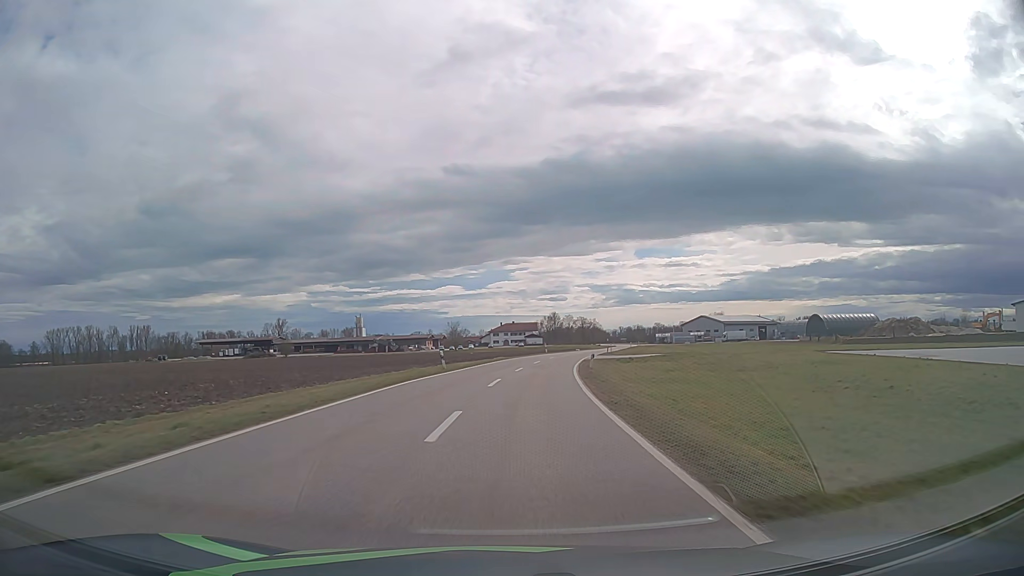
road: tertiary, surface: asphalt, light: Day
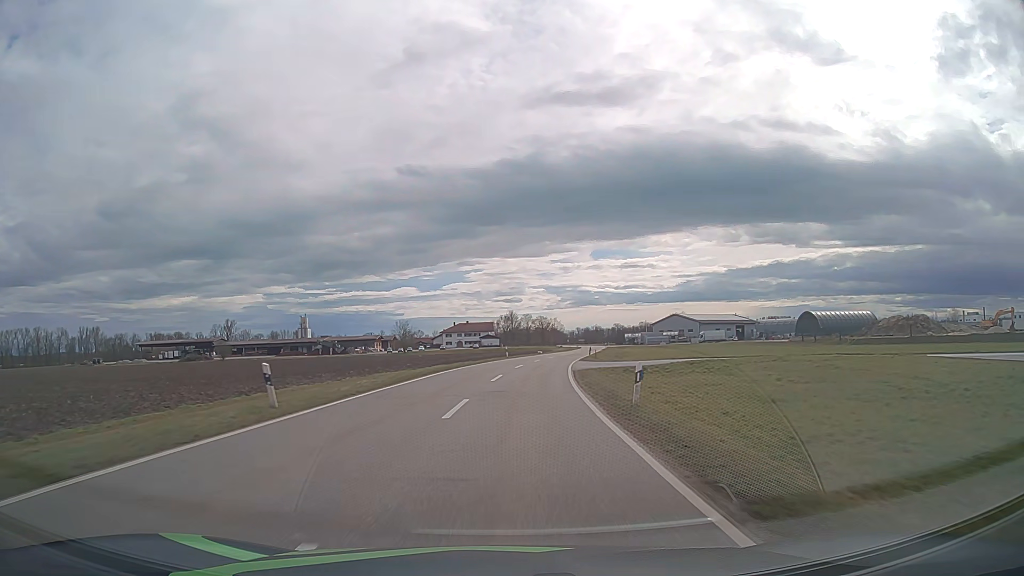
(+0.7, +21.0) m; +4°
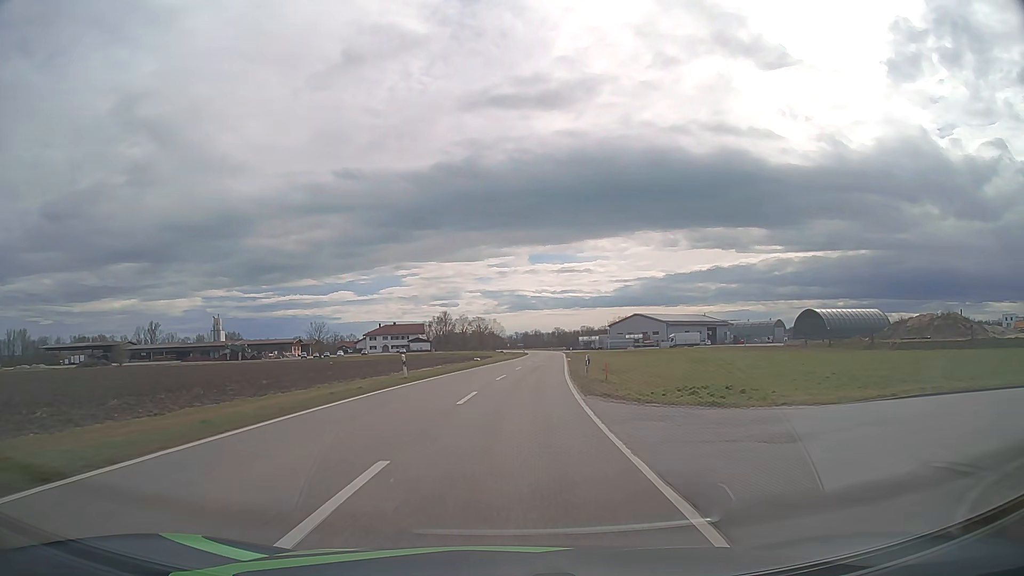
(+1.5, +33.0) m; +5°
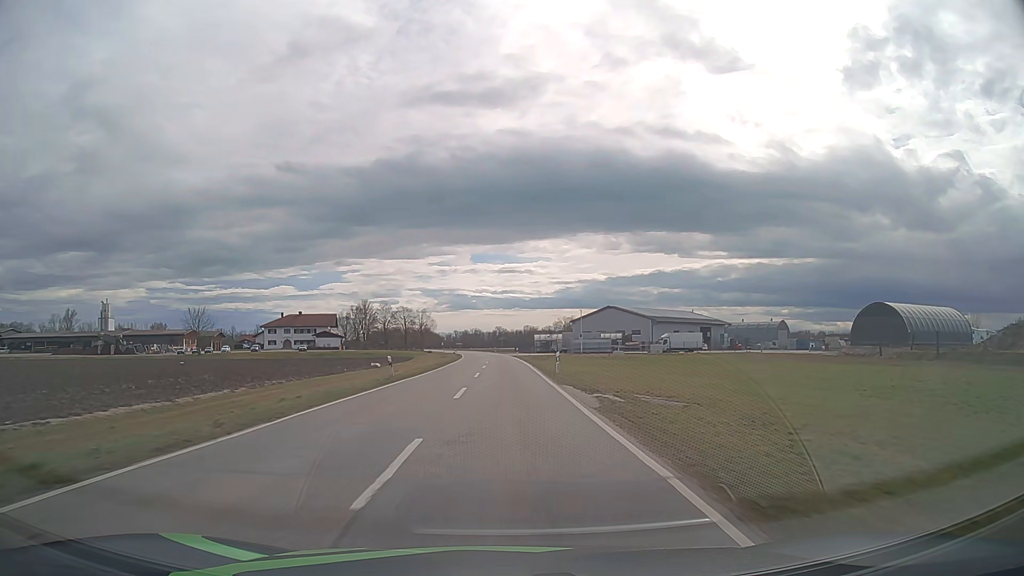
(+2.3, +46.7) m; +5°
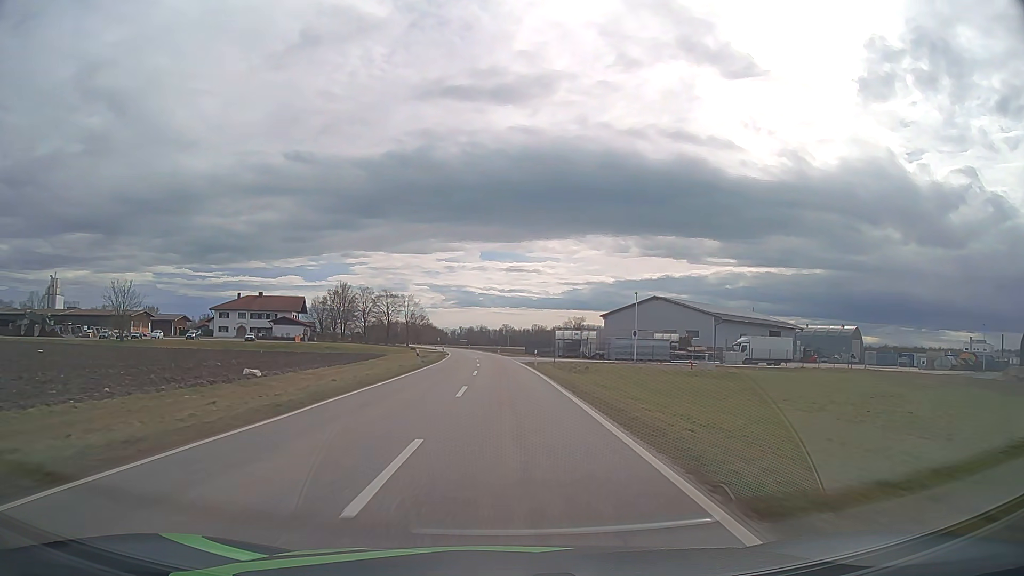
(-0.1, +37.0) m; -1°
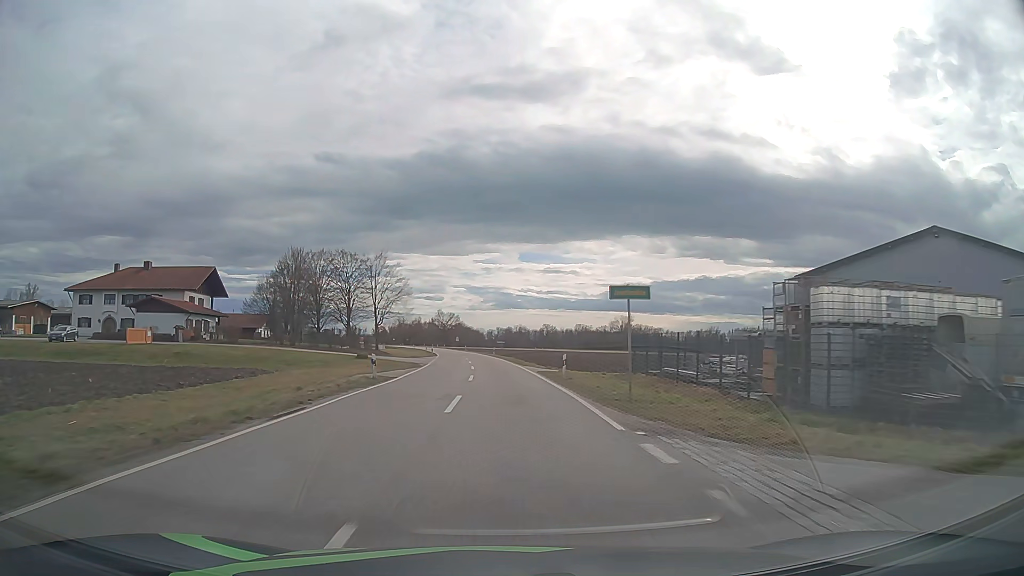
(-1.4, +65.0) m; -3°
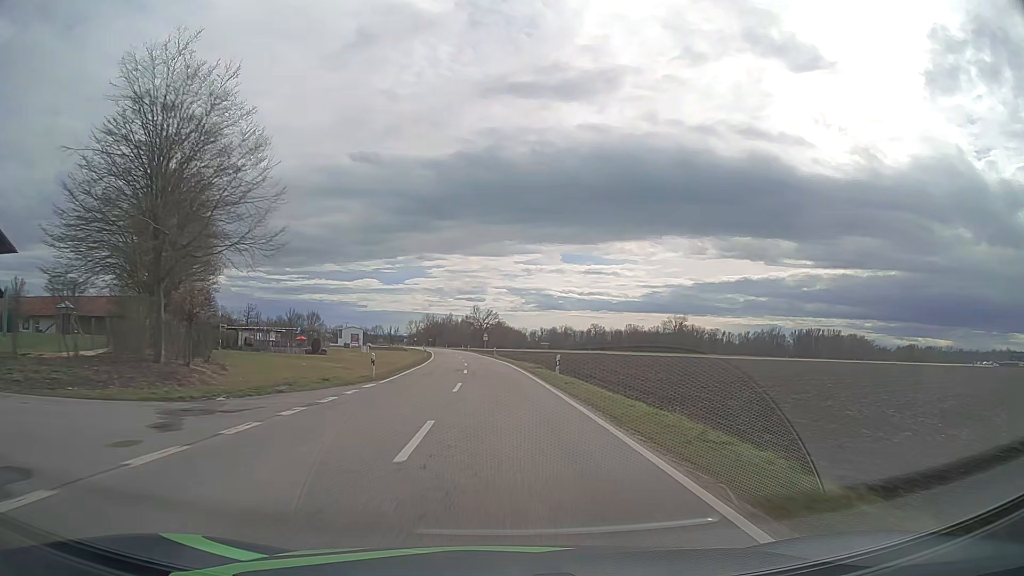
(-1.7, +54.2) m; -4°
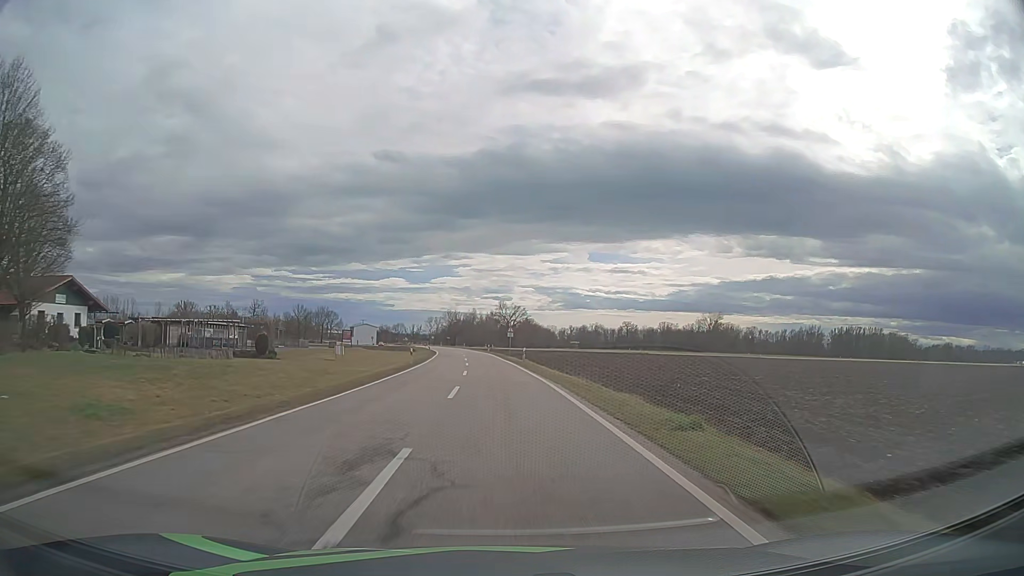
(-0.5, +27.8) m; -2°
(0, +10) (0, +20) (-1, +30) (-1, +40) (-2, +50) (-3, +60) (-3, +70) (-4, +80) (-5, +90) (-7, +100) m
